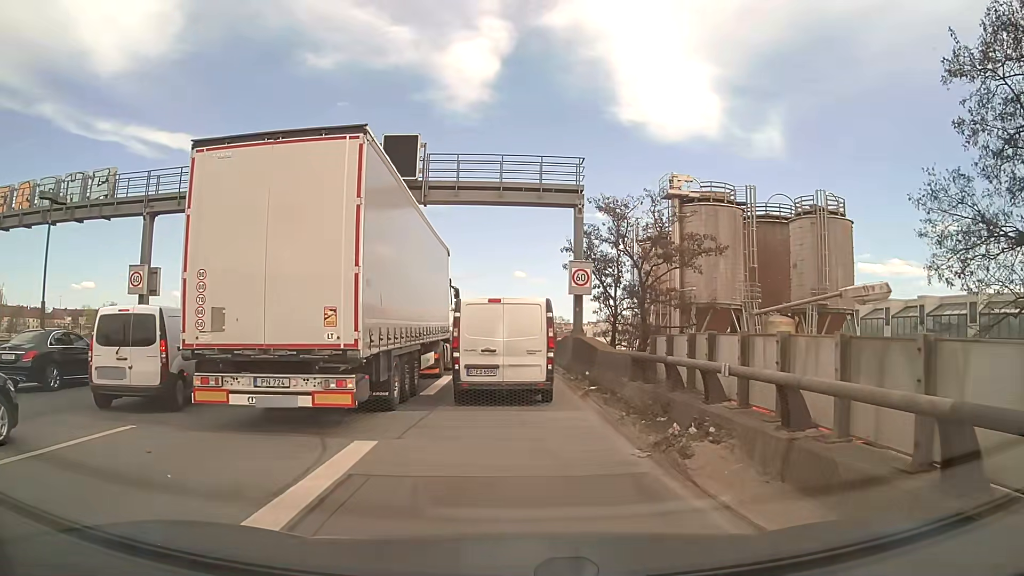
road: motorway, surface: asphalt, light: Day
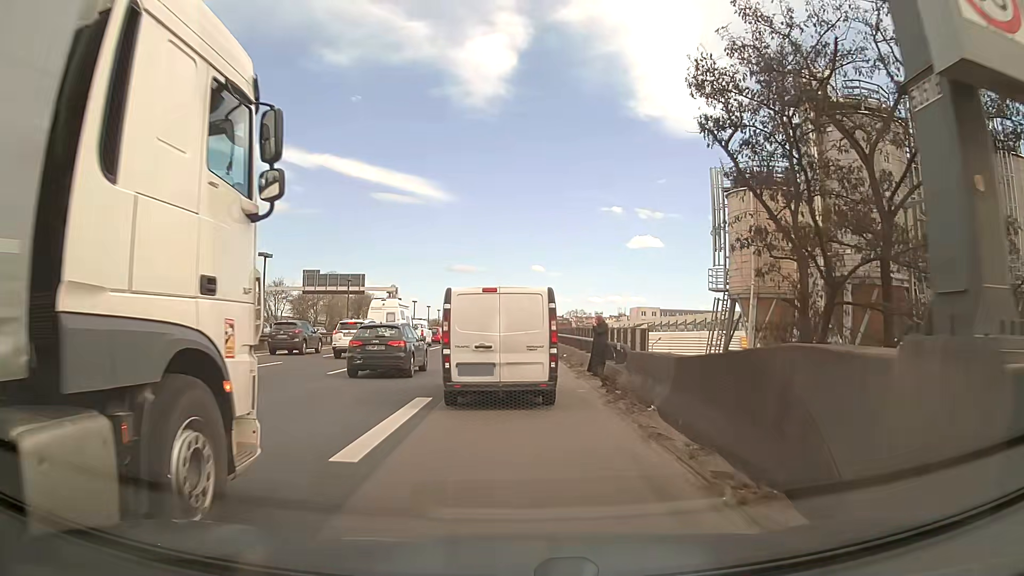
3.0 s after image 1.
(-0.3, +20.1) m; -3°
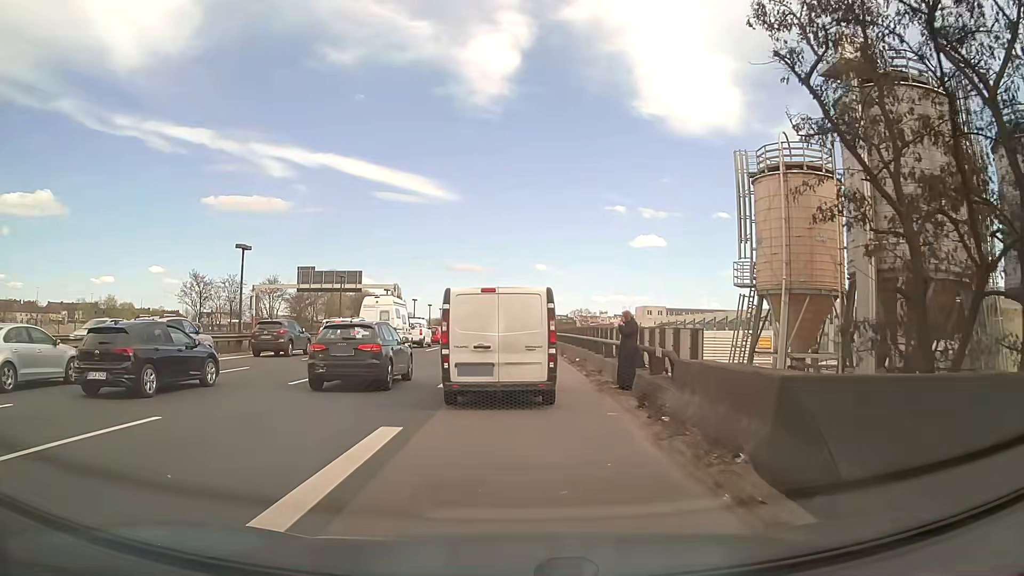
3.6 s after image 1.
(+0.1, +3.7) m; +2°
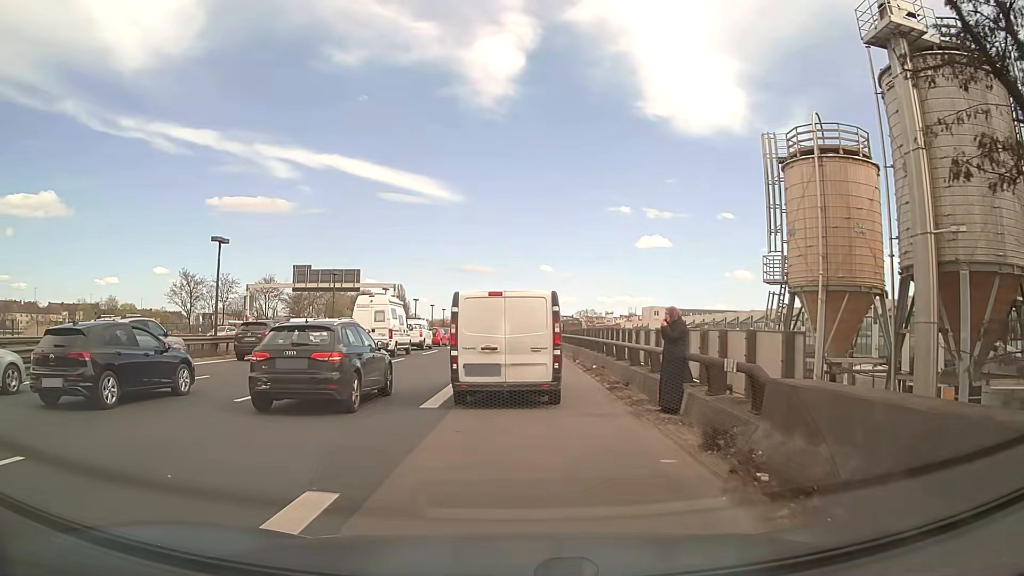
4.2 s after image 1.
(-0.1, +3.4) m; -3°
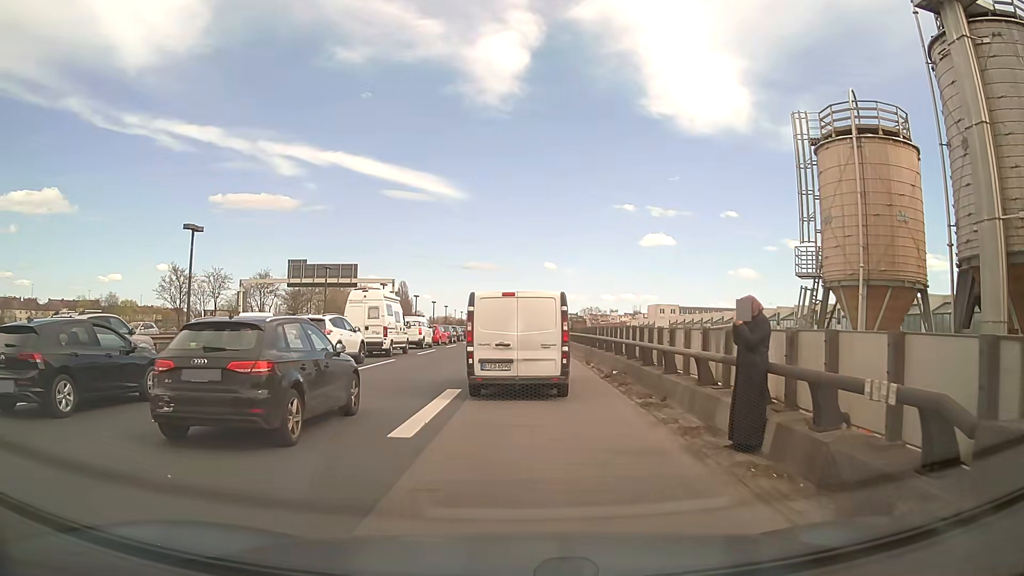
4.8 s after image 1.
(0.0, +3.2) m; +1°
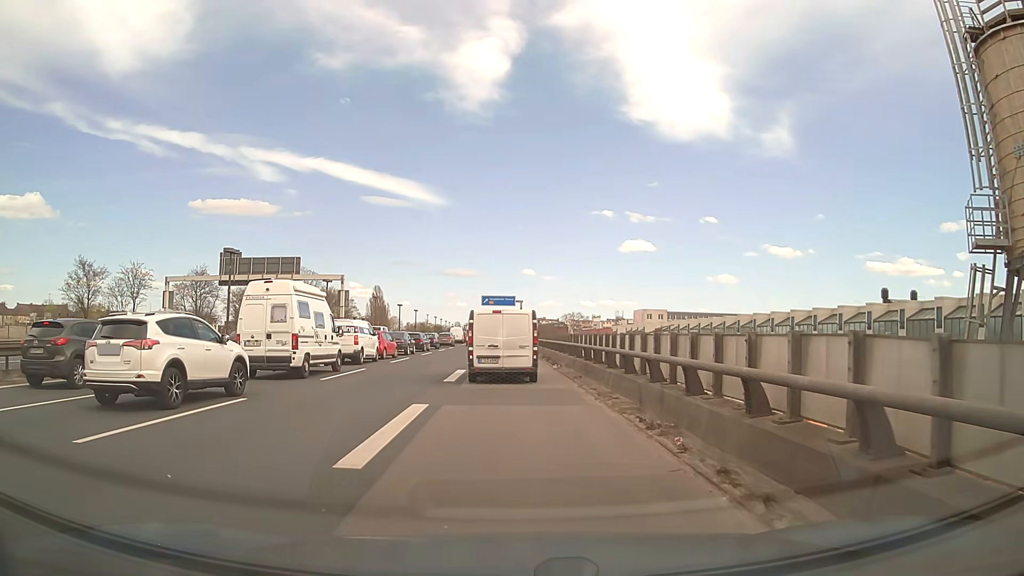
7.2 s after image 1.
(+0.2, +13.5) m; +2°
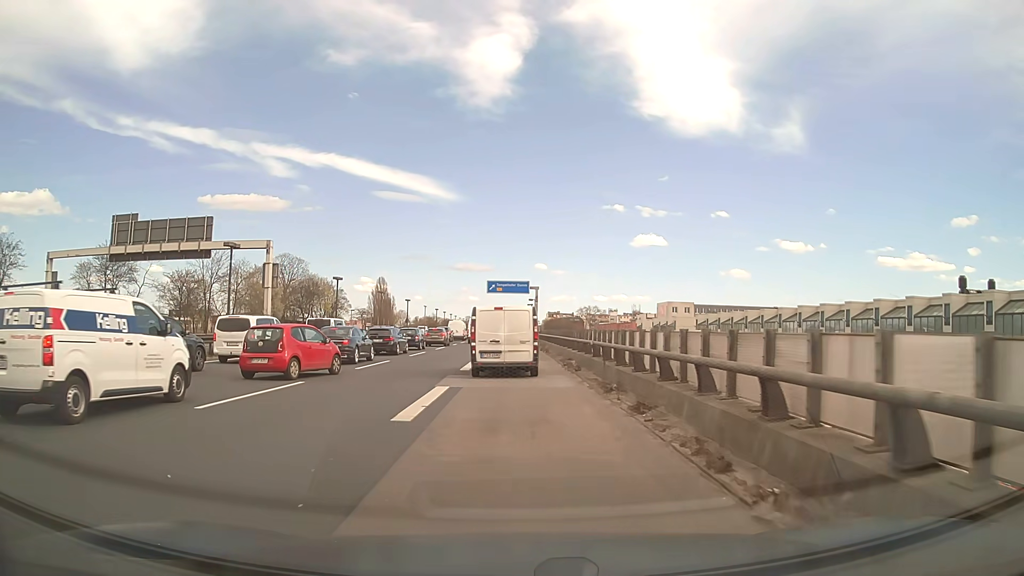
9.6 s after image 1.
(-0.2, +21.1) m; -1°
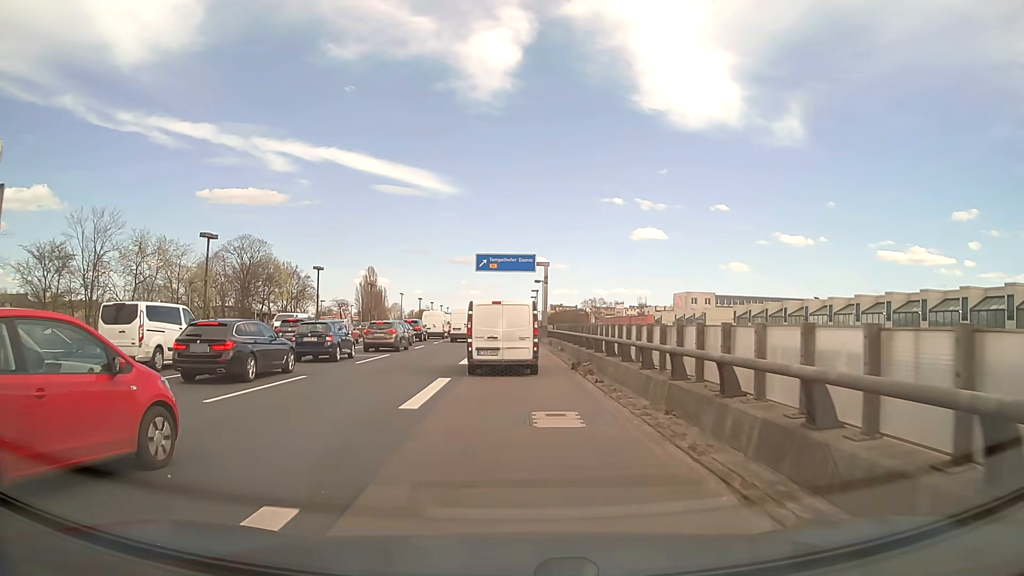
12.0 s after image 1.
(0.0, +23.5) m; 0°
